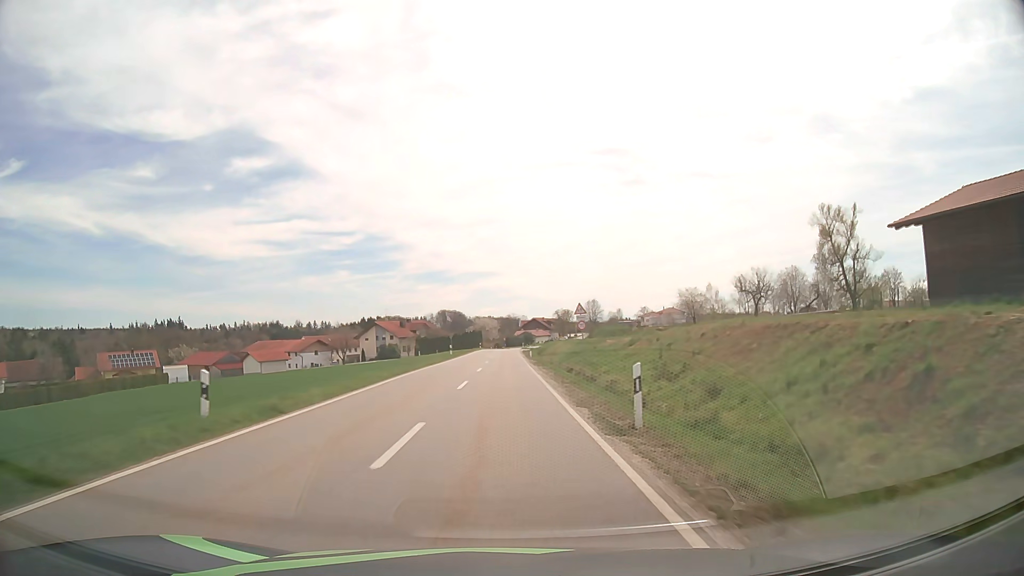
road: tertiary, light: Day
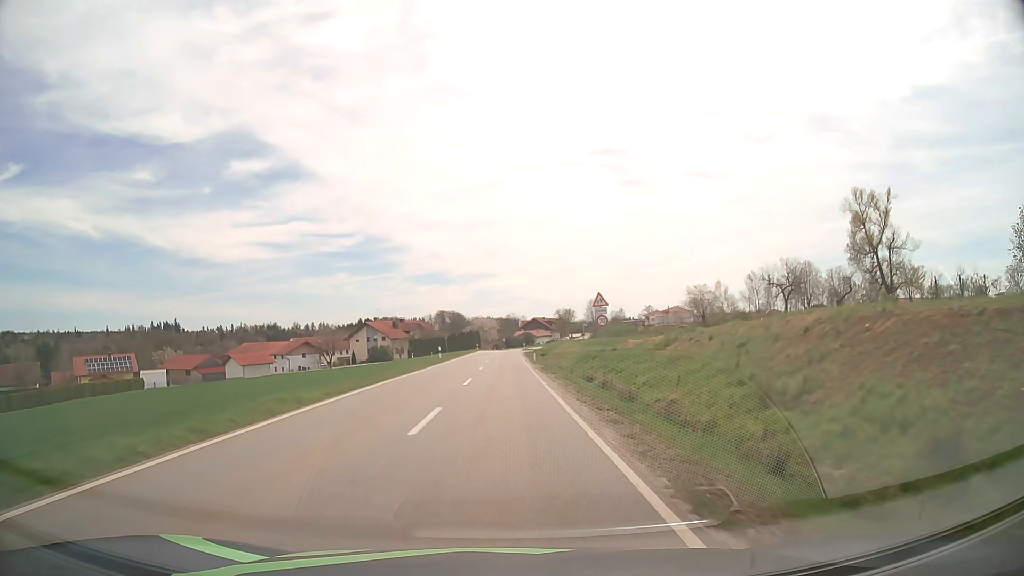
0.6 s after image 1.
(0.0, +9.4) m; 0°
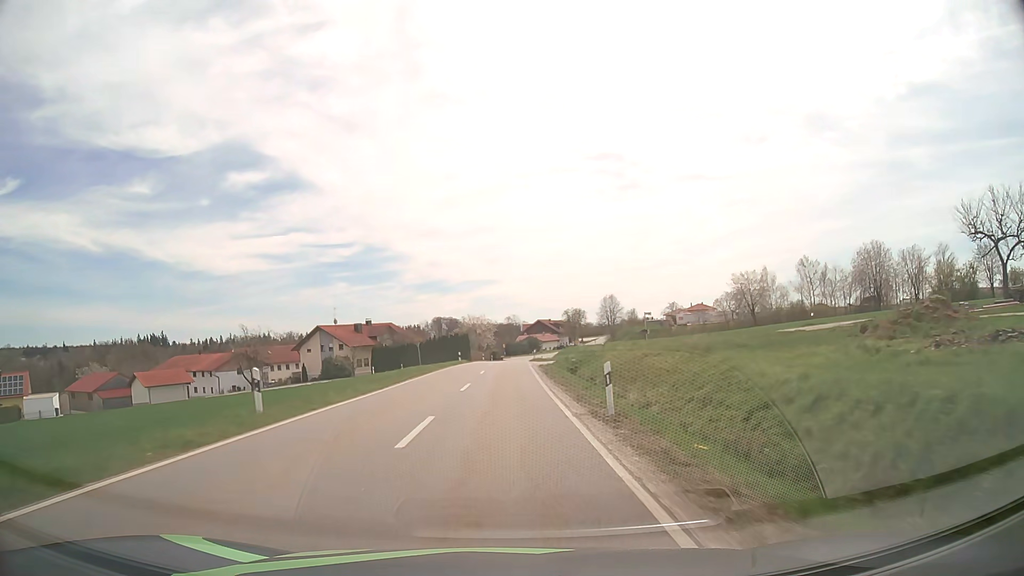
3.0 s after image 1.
(+0.1, +36.9) m; 0°
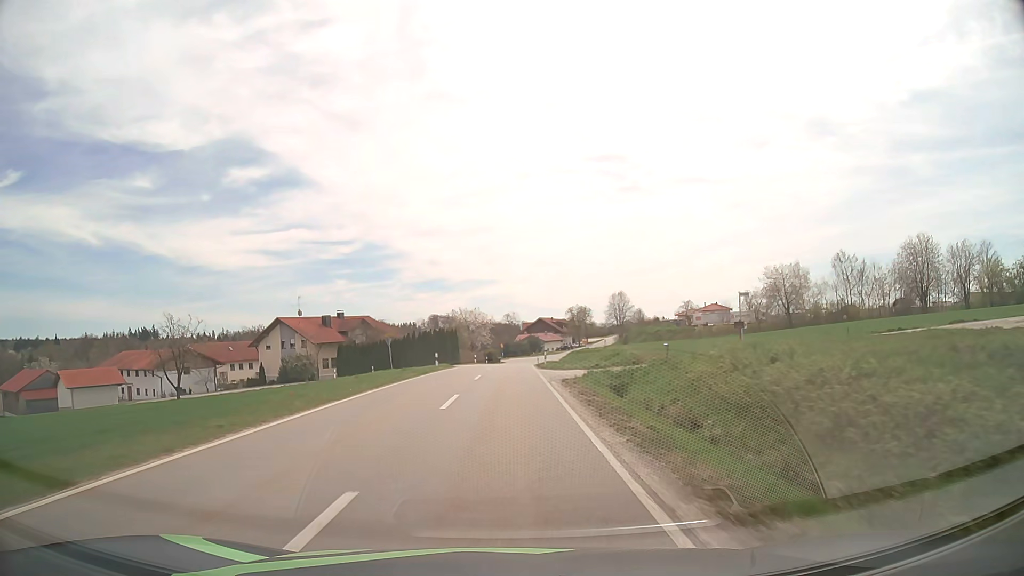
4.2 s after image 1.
(0.0, +19.0) m; 0°
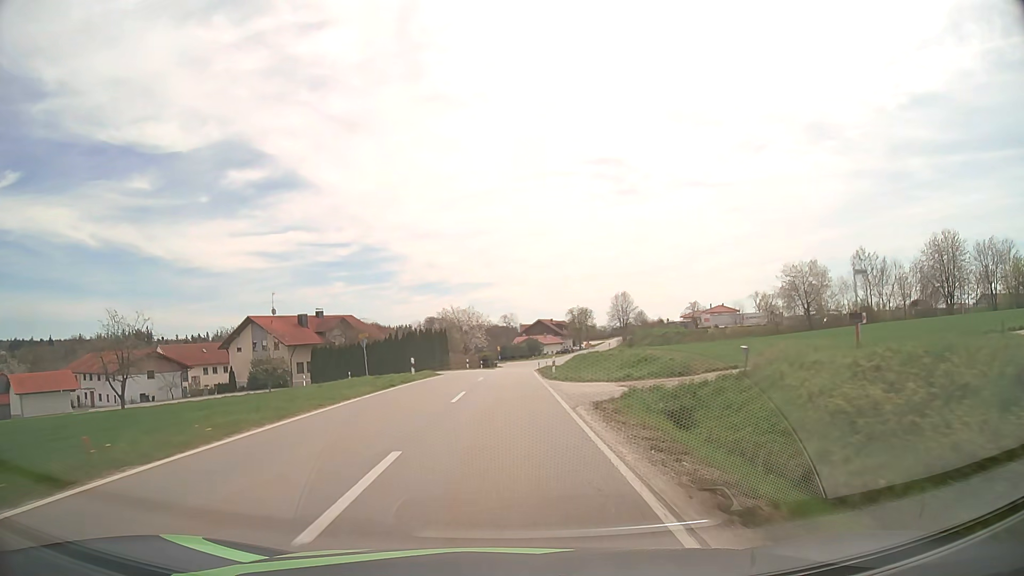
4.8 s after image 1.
(0.0, +9.8) m; 0°
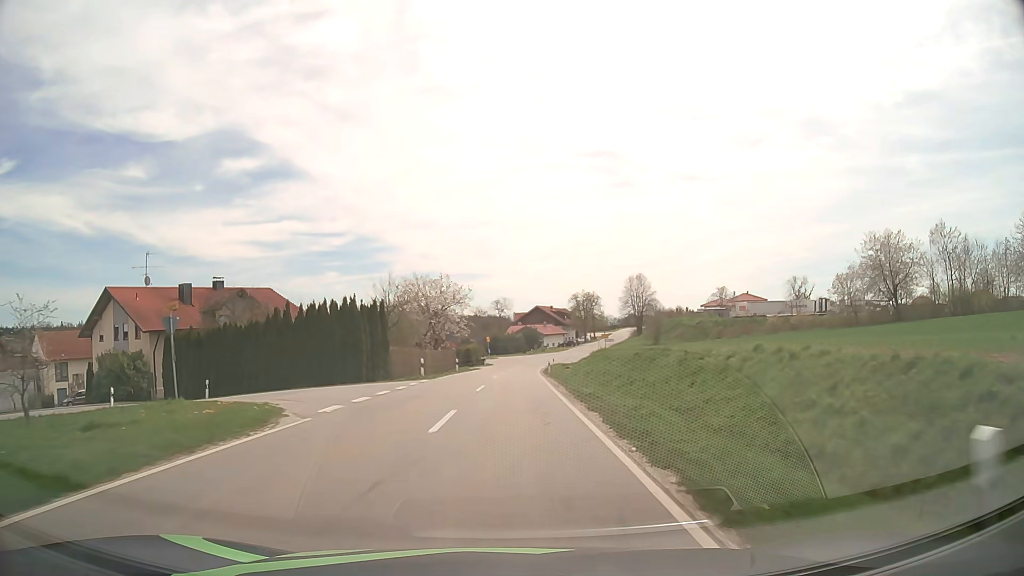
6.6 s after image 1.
(+0.1, +30.1) m; +1°
(0, +10) (0, +20) (0, +30) (+1, +40) (+1, +50) (+2, +60) (+2, +70) (+4, +80) (+5, +90) (+7, +99) m
